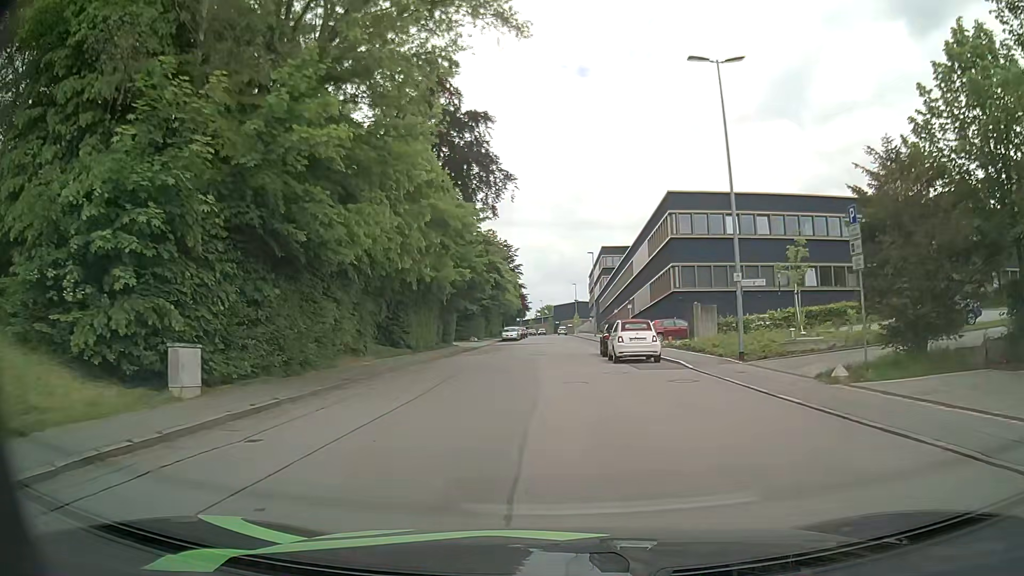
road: residential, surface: asphalt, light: Day
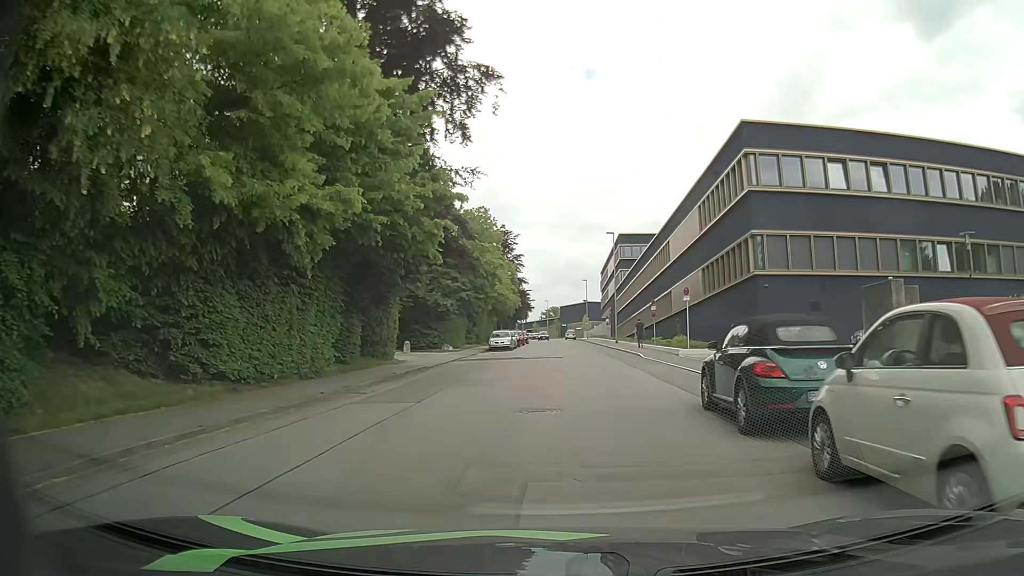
(-0.2, +20.0) m; -1°
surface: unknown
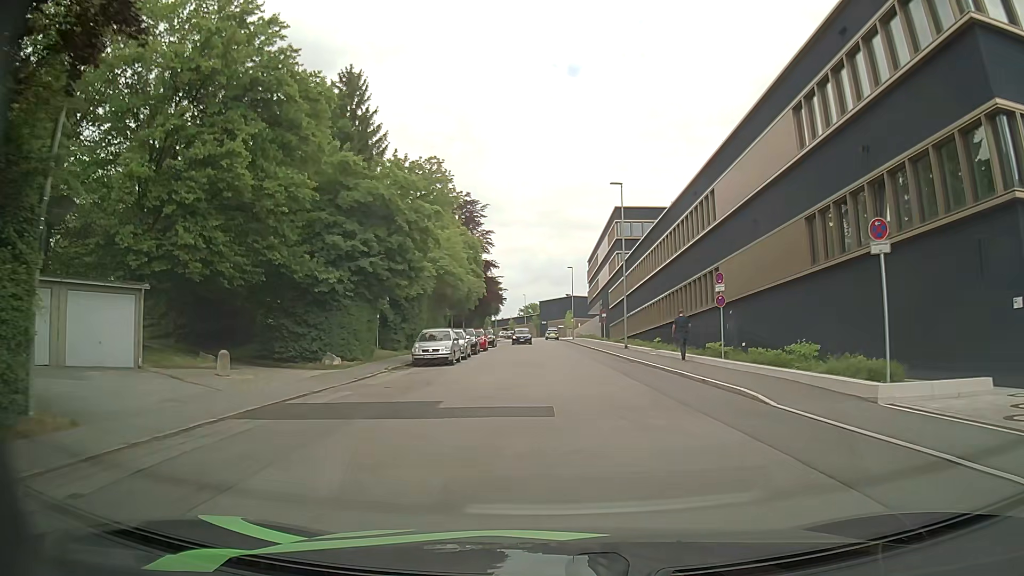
(+0.3, +21.2) m; +2°
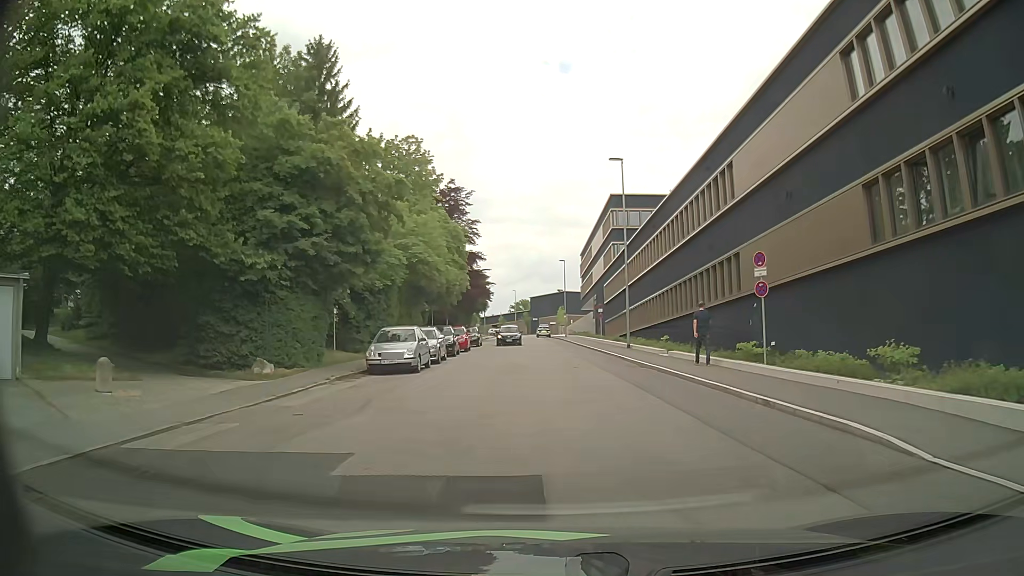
(+0.1, +5.5) m; +1°
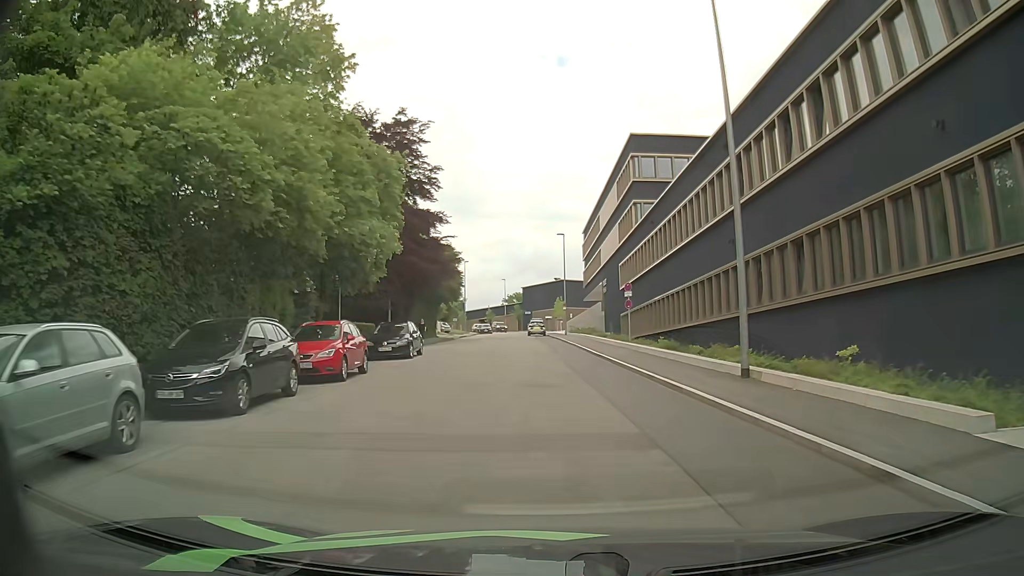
(+0.1, +21.9) m; -1°
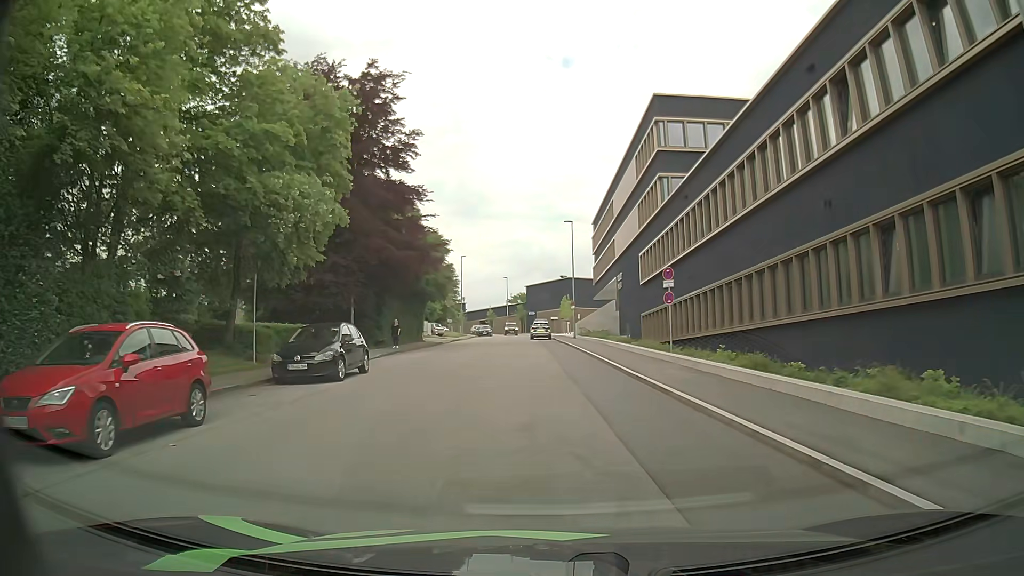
(+0.2, +9.4) m; +1°
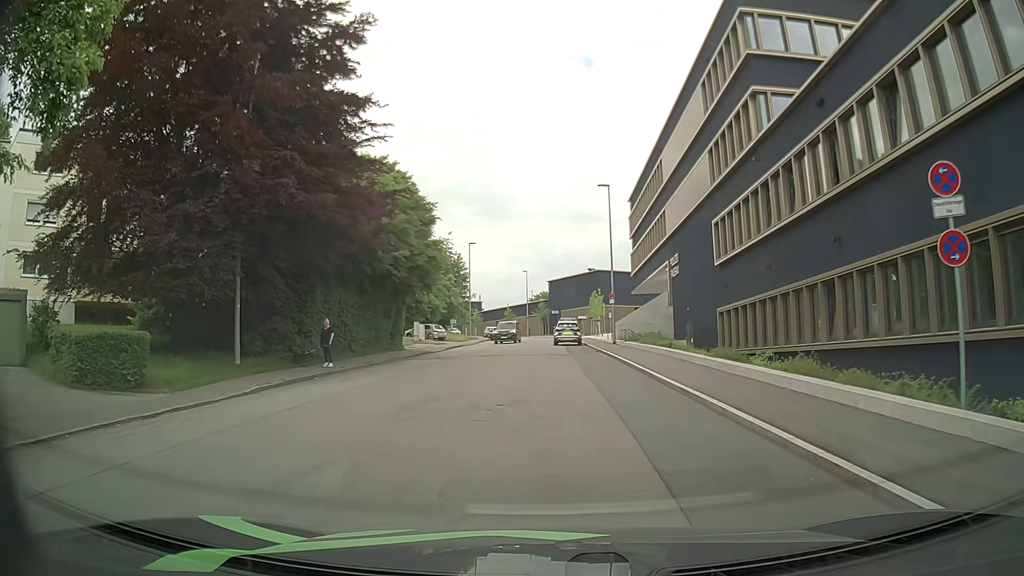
(-0.2, +15.3) m; -1°
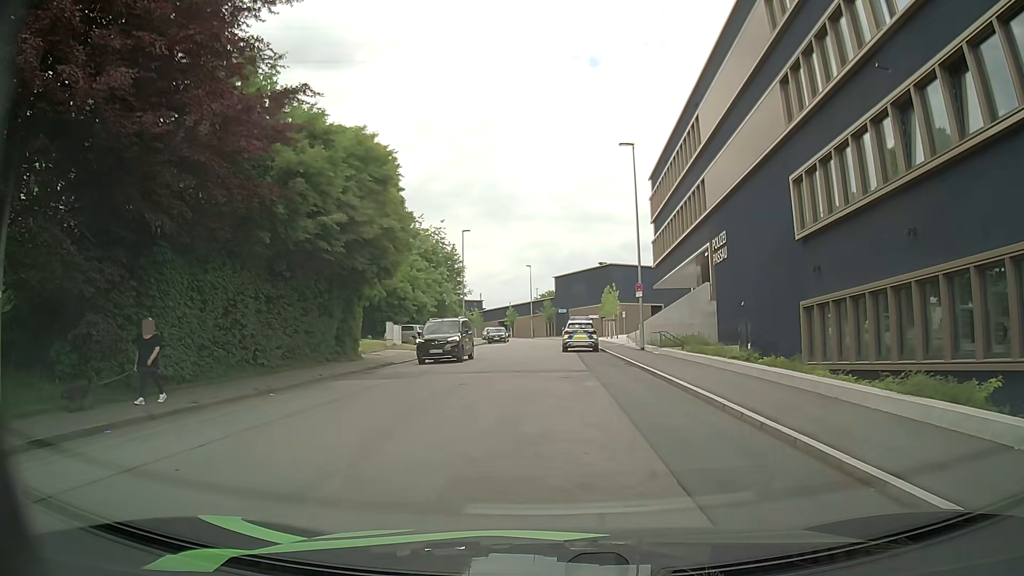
(-0.2, +10.3) m; -1°
(0, +10) (-1, +20) (-1, +30) (-1, +40) (-1, +50) (-1, +60) (0, +70) (0, +80) (-2, +90) (-7, +98) m
